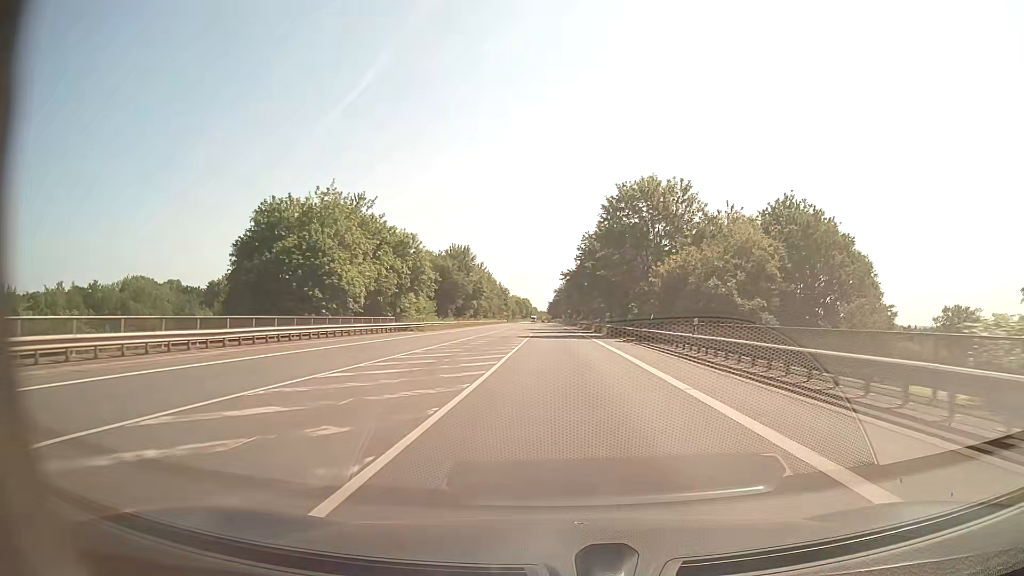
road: secondary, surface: asphalt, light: Day
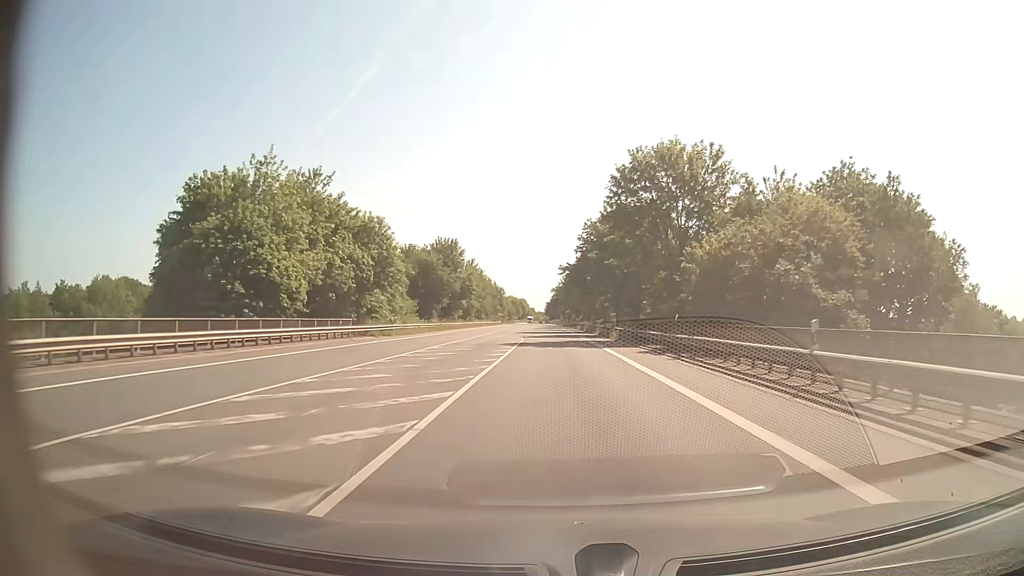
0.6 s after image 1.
(0.0, +11.2) m; 0°
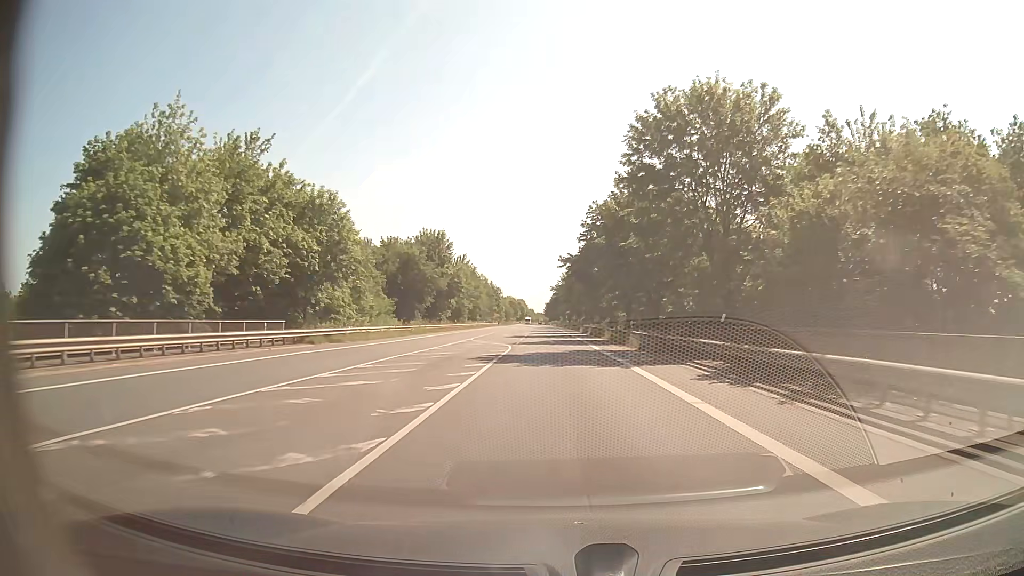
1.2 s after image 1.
(0.0, +11.3) m; 0°
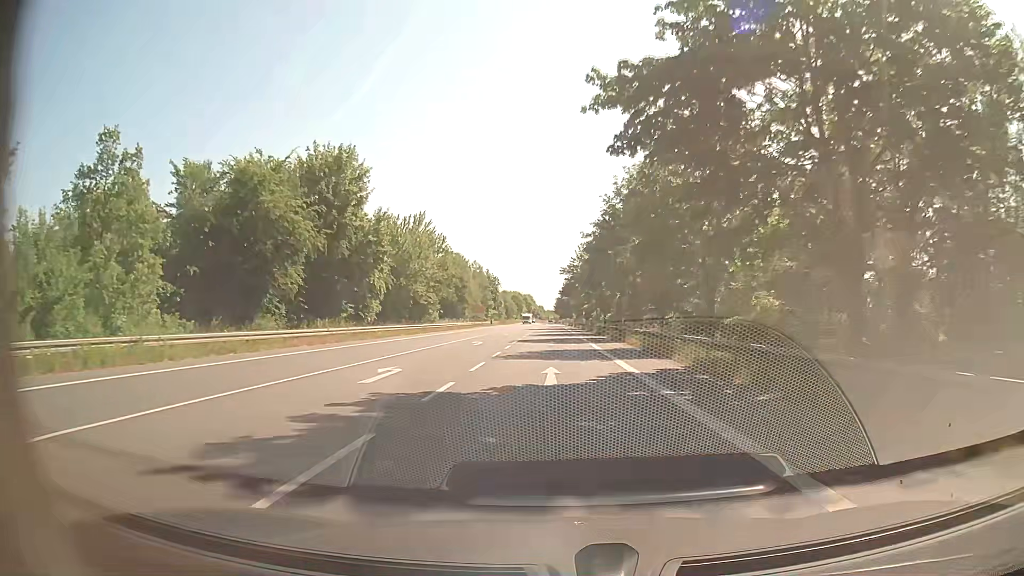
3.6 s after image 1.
(-0.3, +45.2) m; -1°
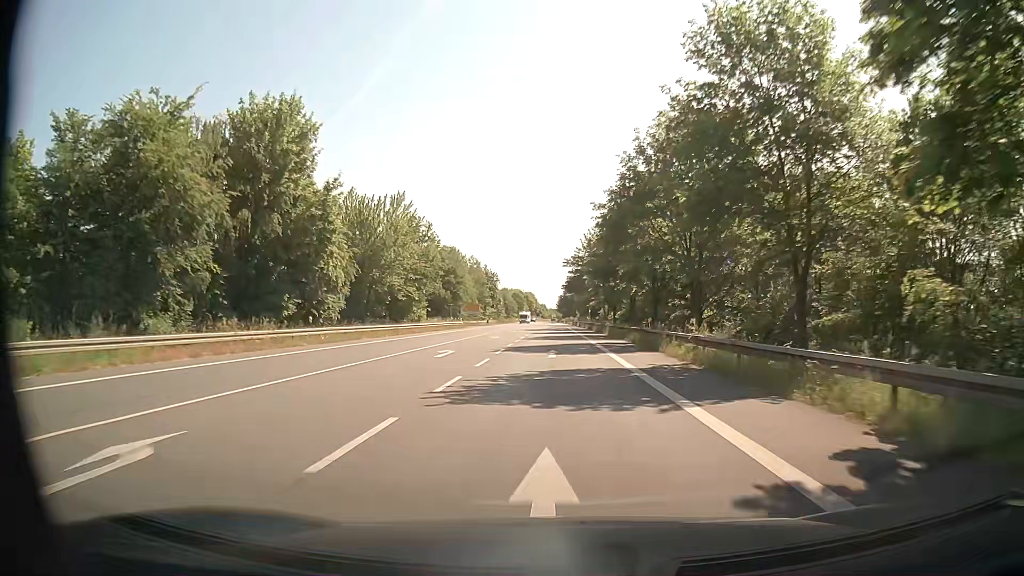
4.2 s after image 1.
(0.0, +11.3) m; 0°
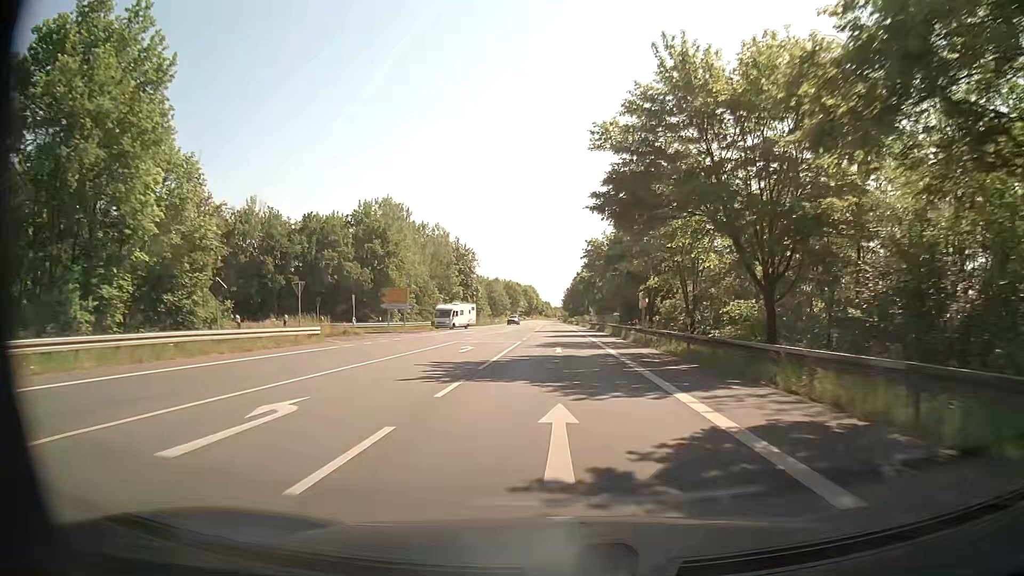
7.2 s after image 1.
(-0.4, +56.5) m; -1°
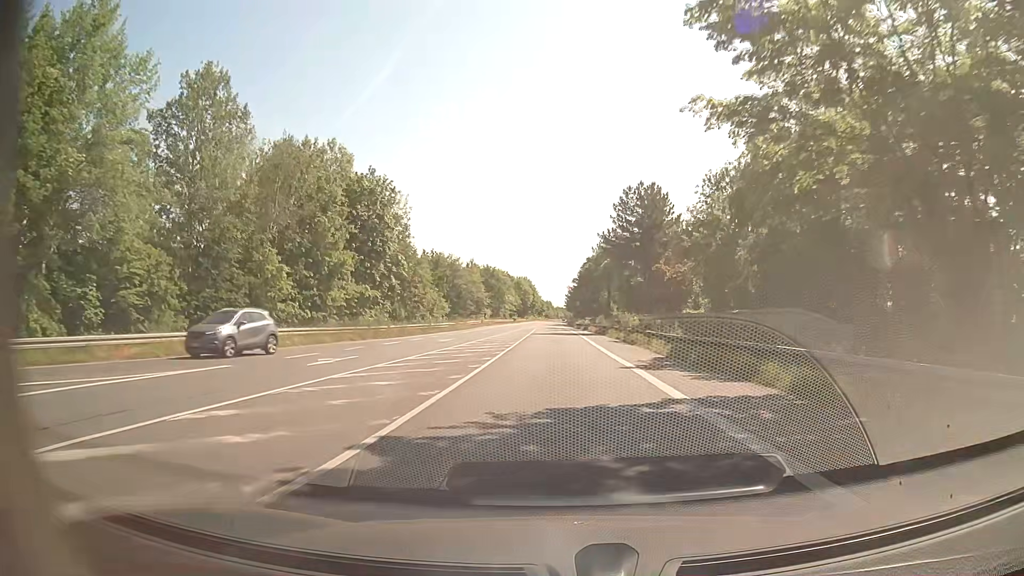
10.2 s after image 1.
(+0.1, +56.5) m; 0°
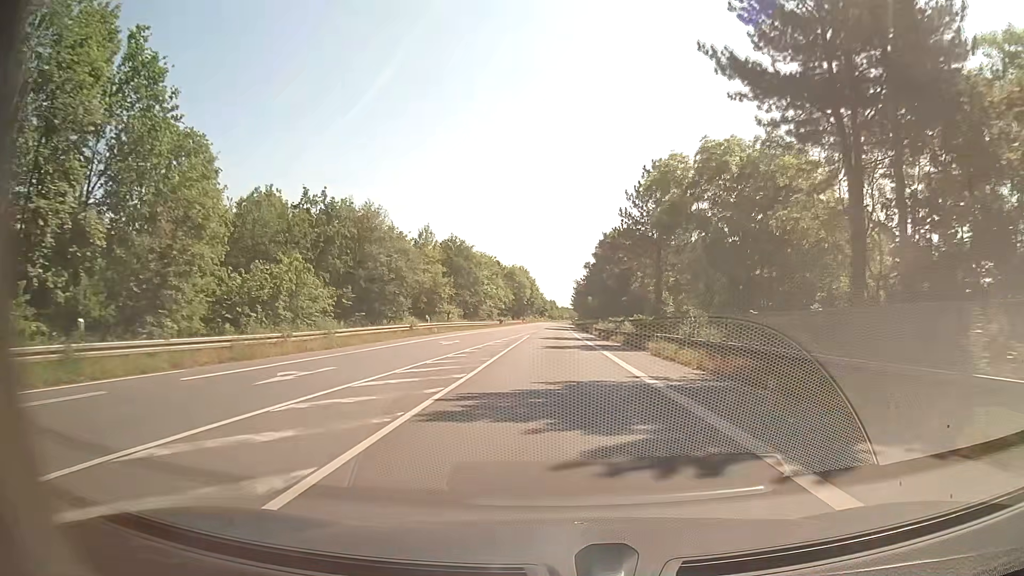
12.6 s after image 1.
(-0.2, +45.3) m; 0°
(0, +10) (0, +20) (0, +30) (0, +40) (0, +50) (0, +60) (0, +70) (0, +80) (0, +90) (0, +100) m
